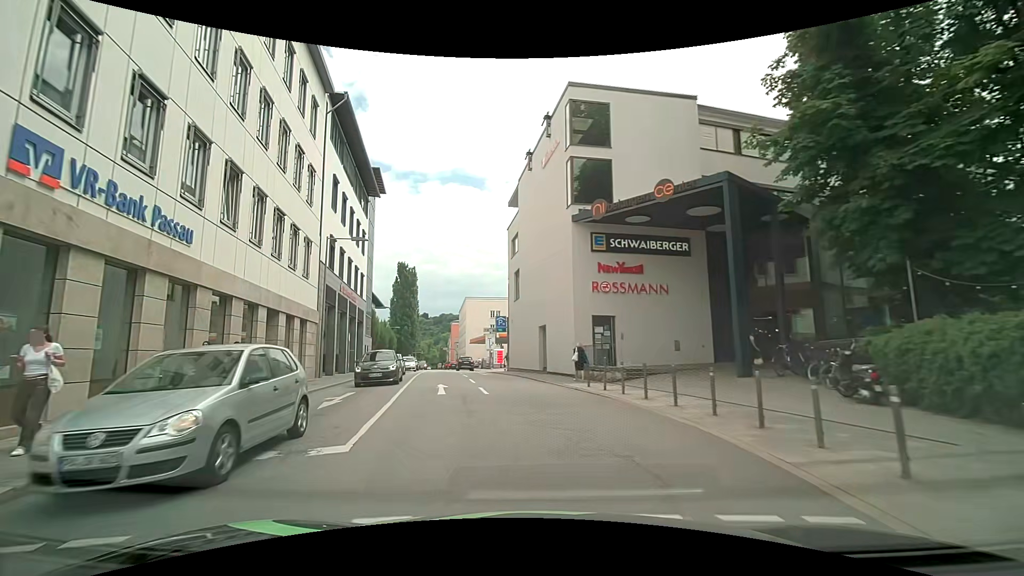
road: primary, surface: asphalt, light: Day
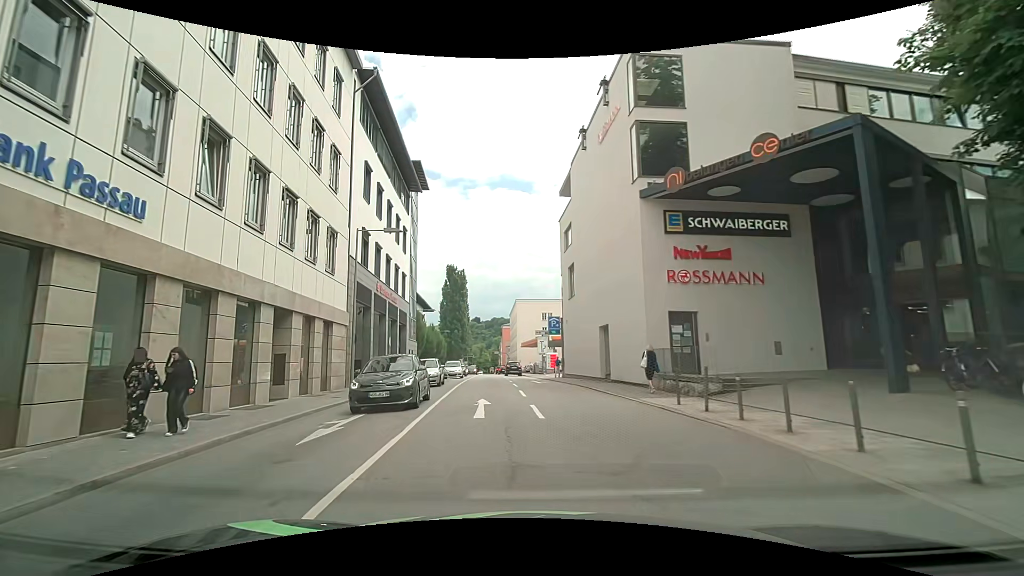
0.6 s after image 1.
(-0.2, +4.1) m; -5°
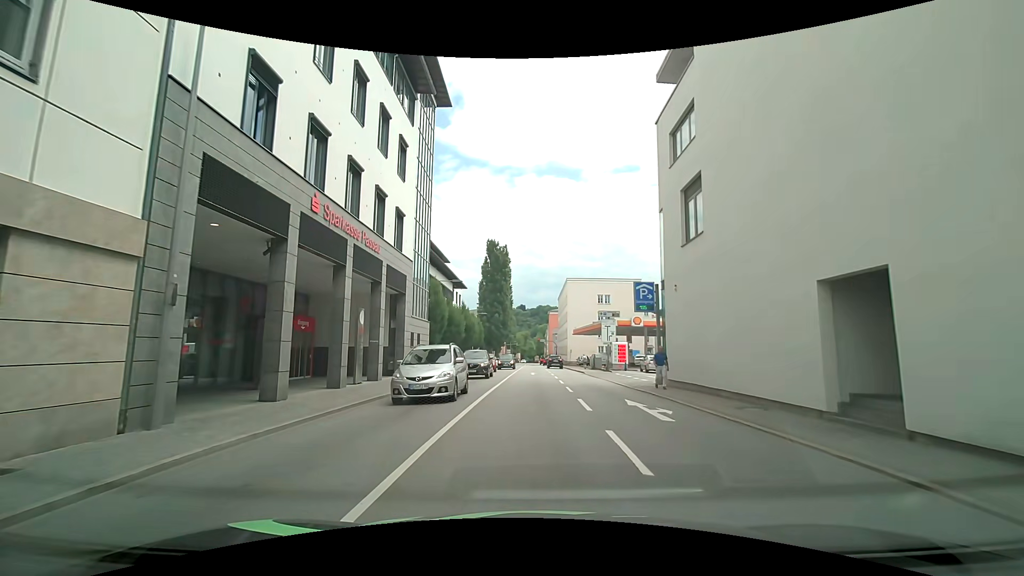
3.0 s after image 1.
(-1.3, +16.4) m; -7°
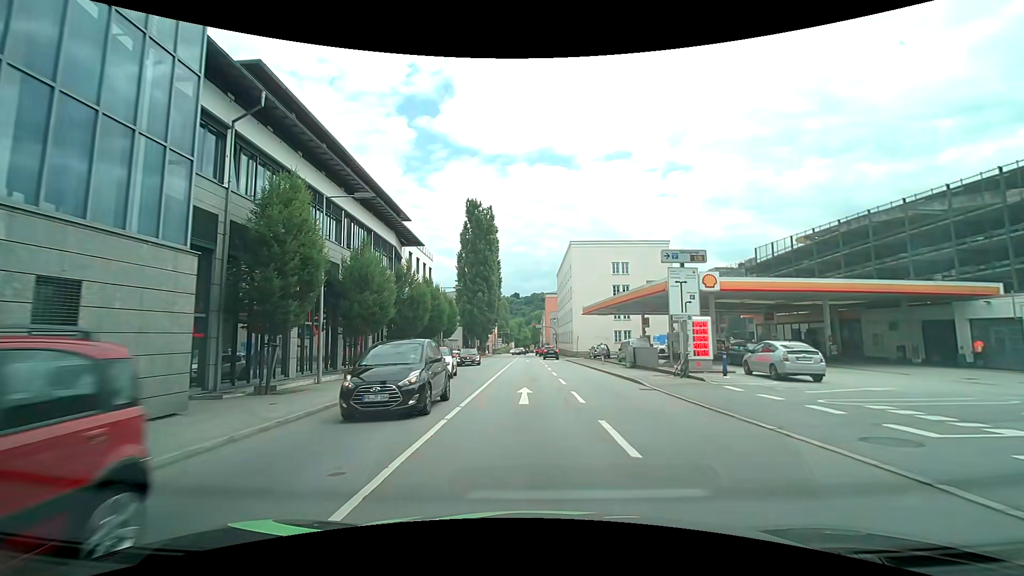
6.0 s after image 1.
(+0.4, +23.4) m; +2°
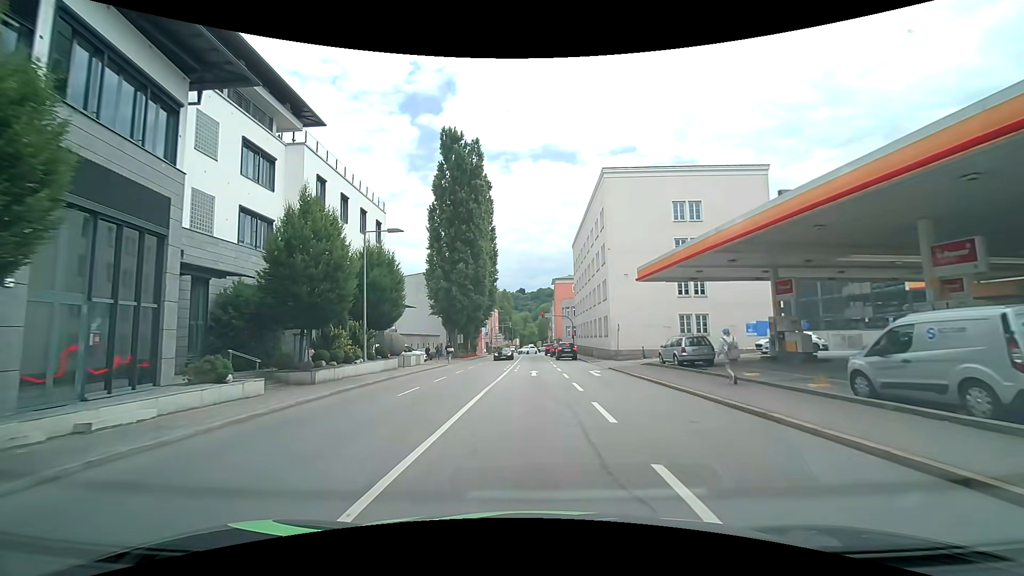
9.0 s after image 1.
(-0.2, +27.7) m; -1°
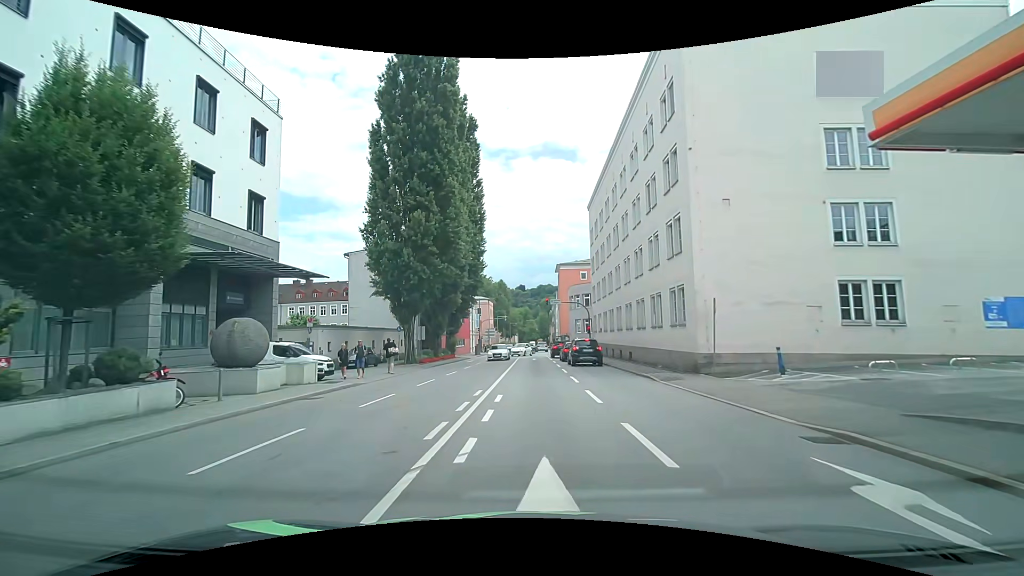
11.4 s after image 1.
(0.0, +21.0) m; 0°
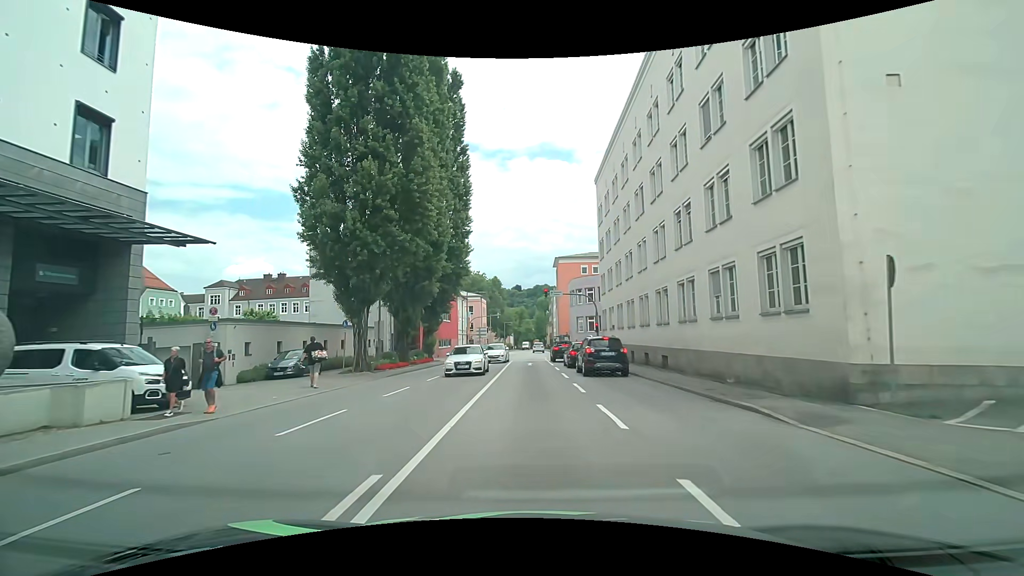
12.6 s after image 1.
(0.0, +9.5) m; 0°
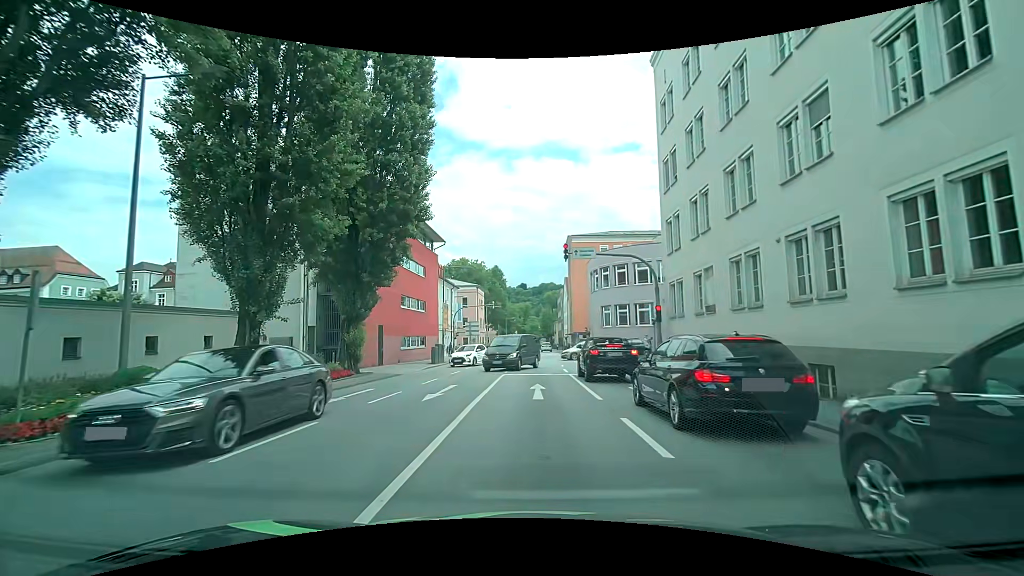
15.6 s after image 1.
(0.0, +19.8) m; +1°
